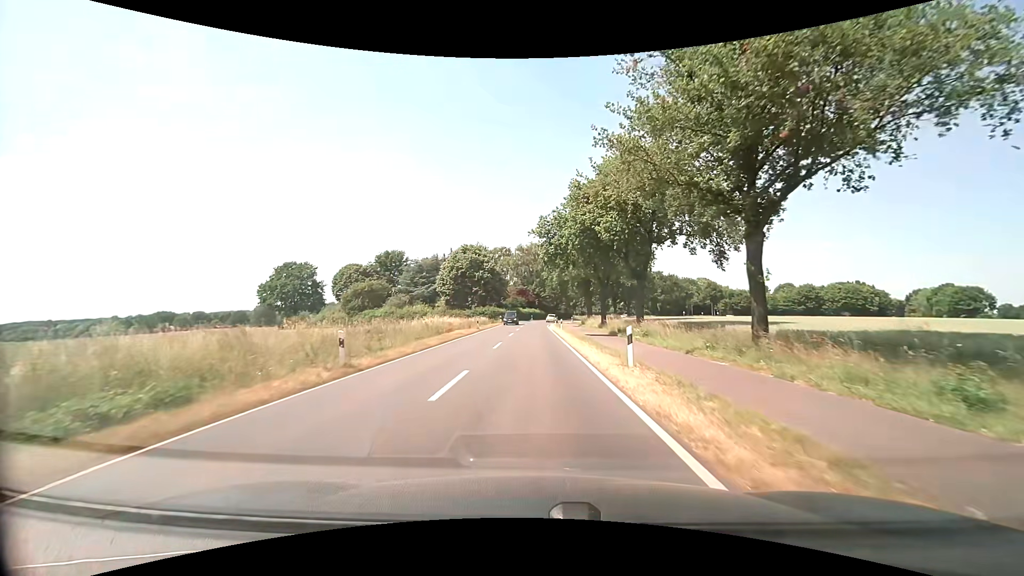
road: secondary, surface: asphalt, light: Day
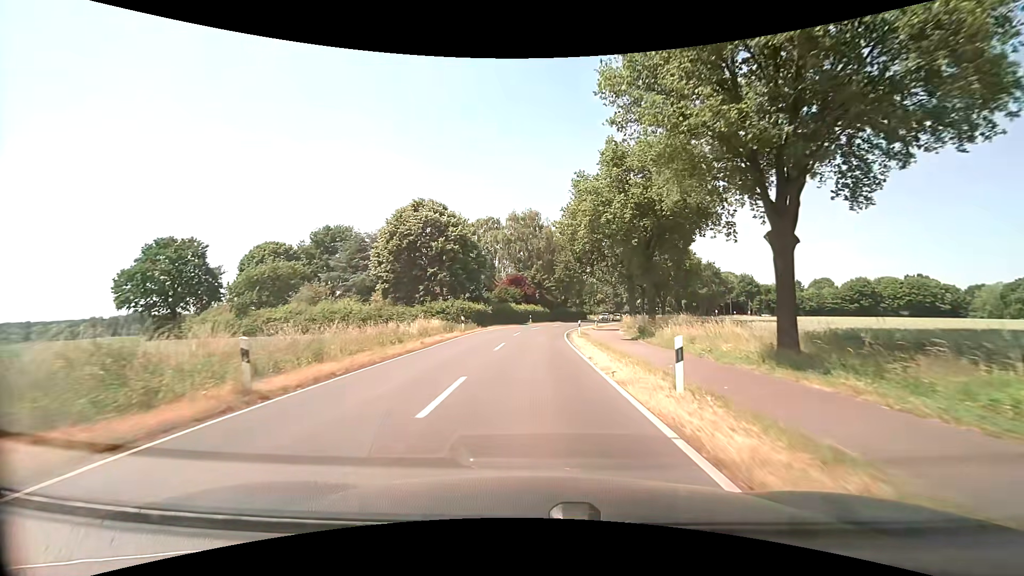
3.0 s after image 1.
(-0.2, +38.2) m; -1°
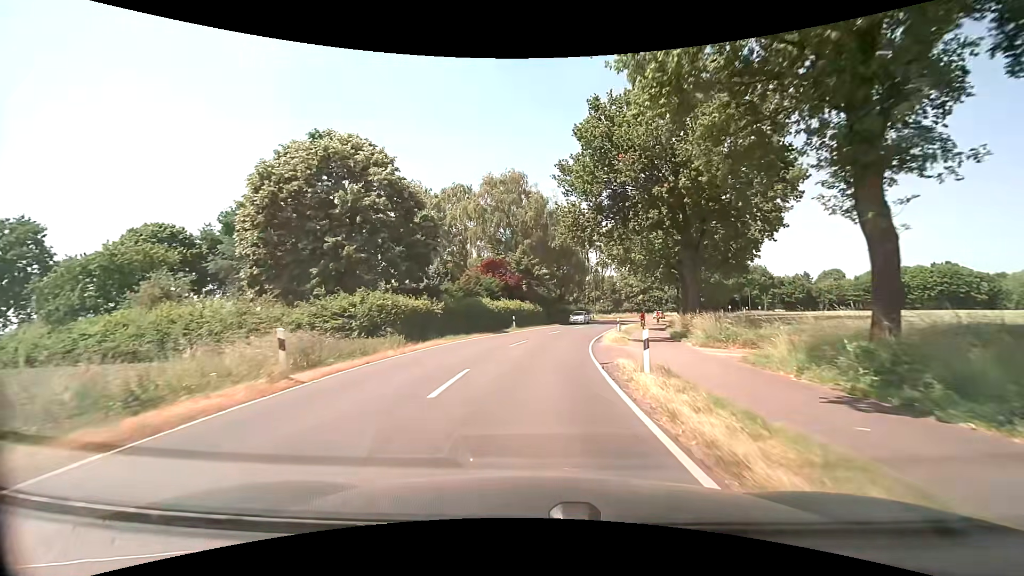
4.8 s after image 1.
(+0.5, +22.9) m; +3°
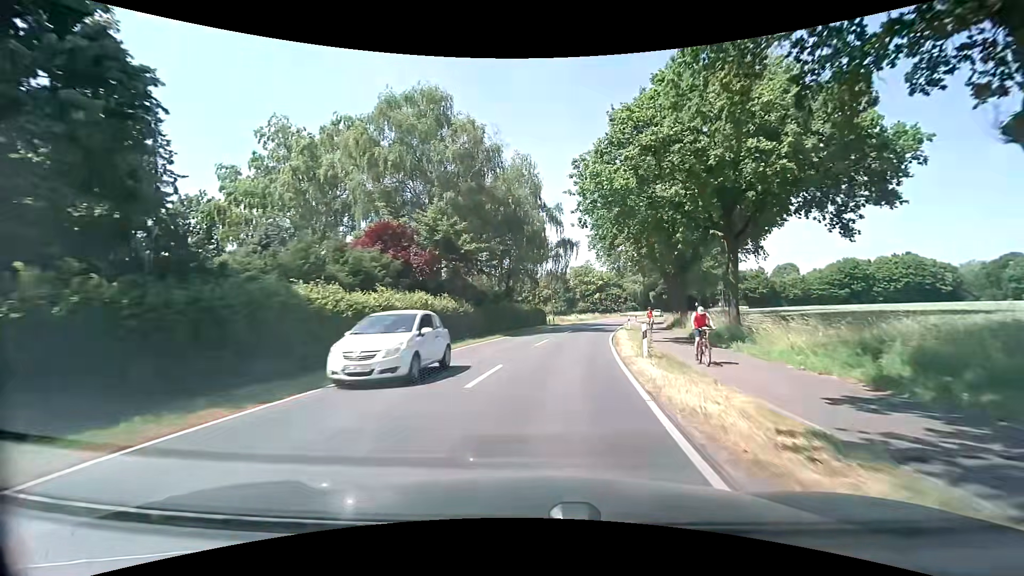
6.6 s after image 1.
(+0.9, +22.9) m; +5°
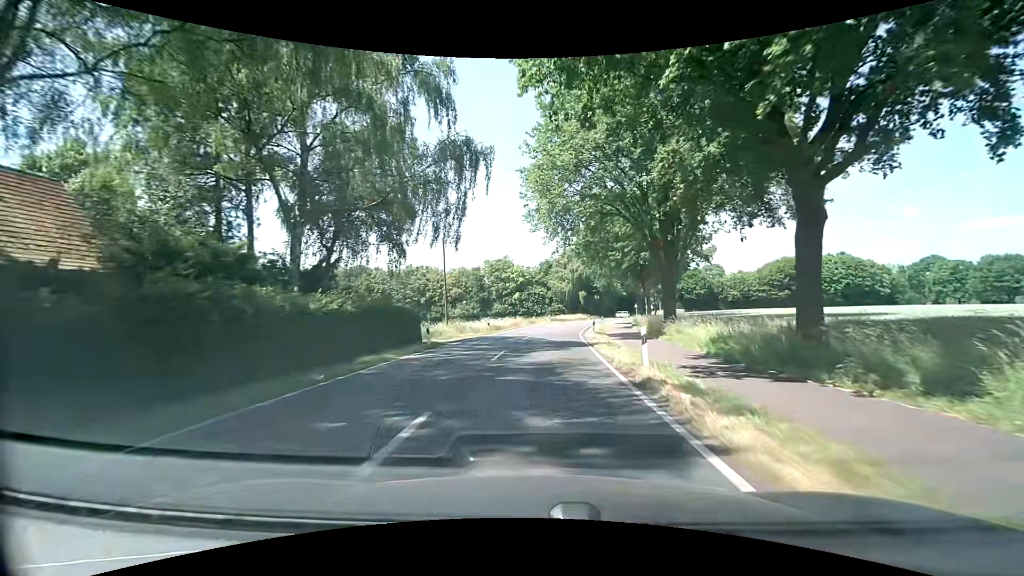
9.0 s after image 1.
(+2.7, +30.5) m; +10°
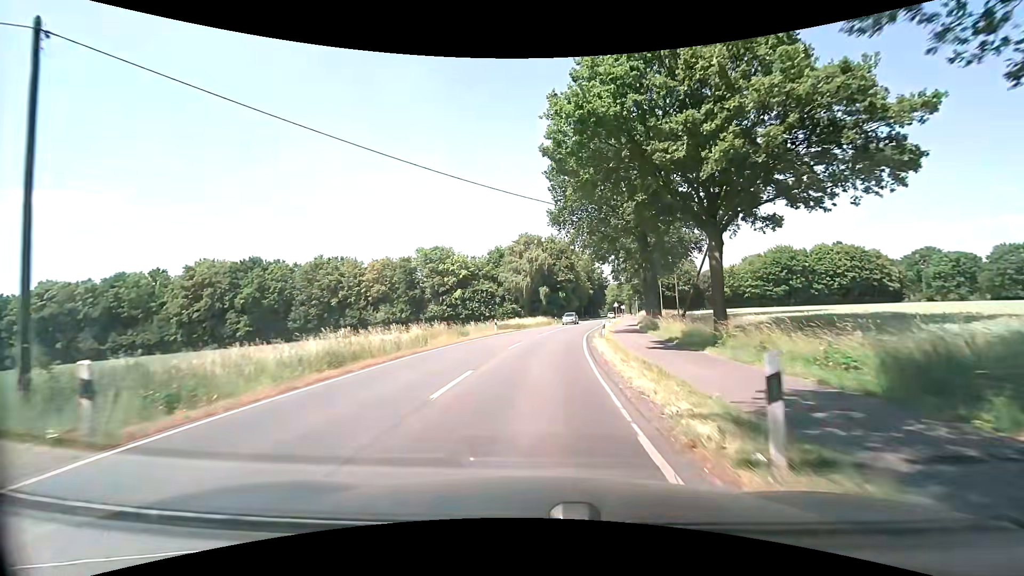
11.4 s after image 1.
(+1.1, +30.9) m; +5°
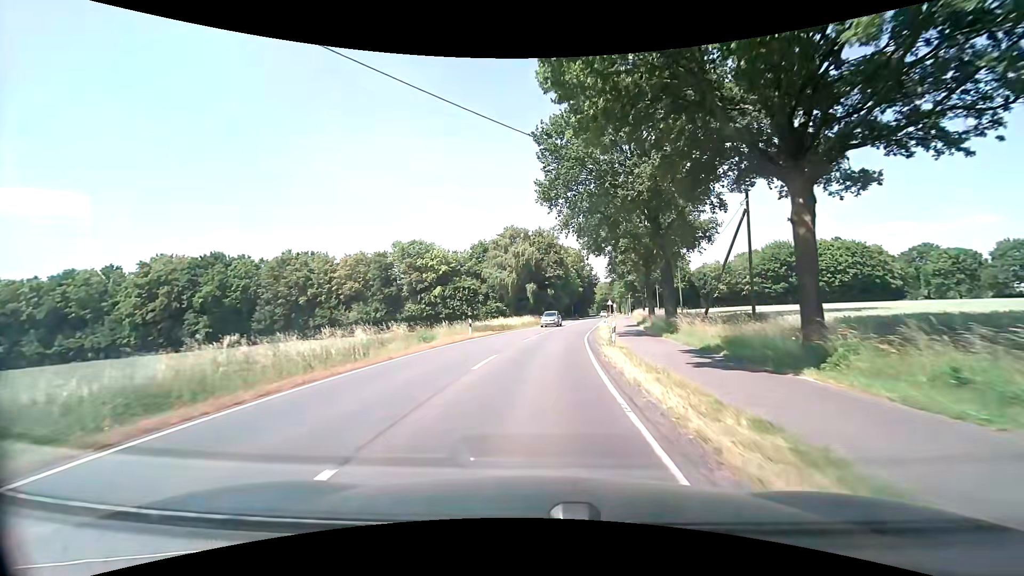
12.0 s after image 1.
(+0.1, +7.8) m; +2°
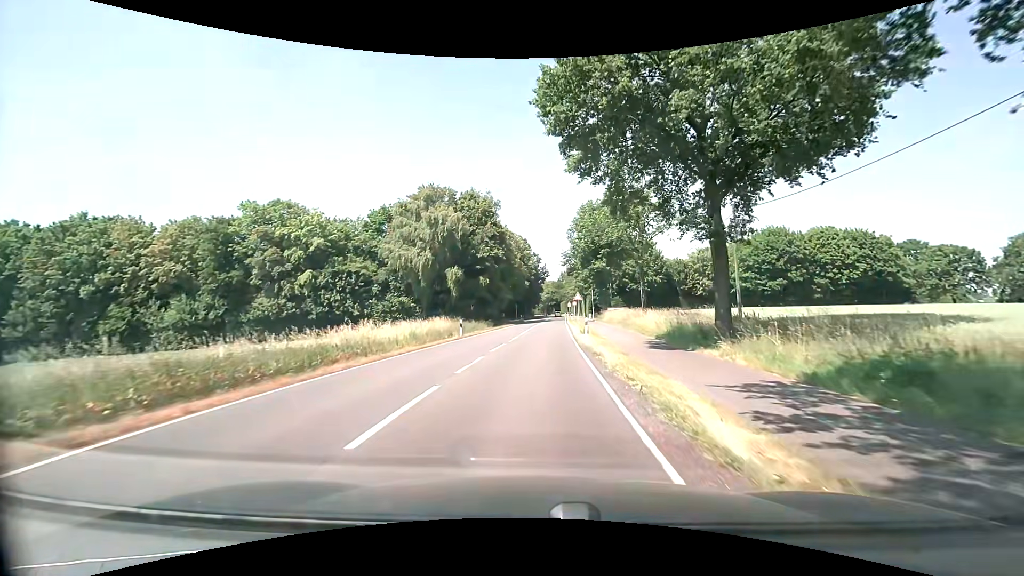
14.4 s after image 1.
(+1.7, +31.1) m; +6°
(0, +10) (+1, +20) (+1, +30) (+1, +40) (+2, +50) (+3, +60) (+3, +70) (+4, +80) (+4, +90) (+5, +100) m
